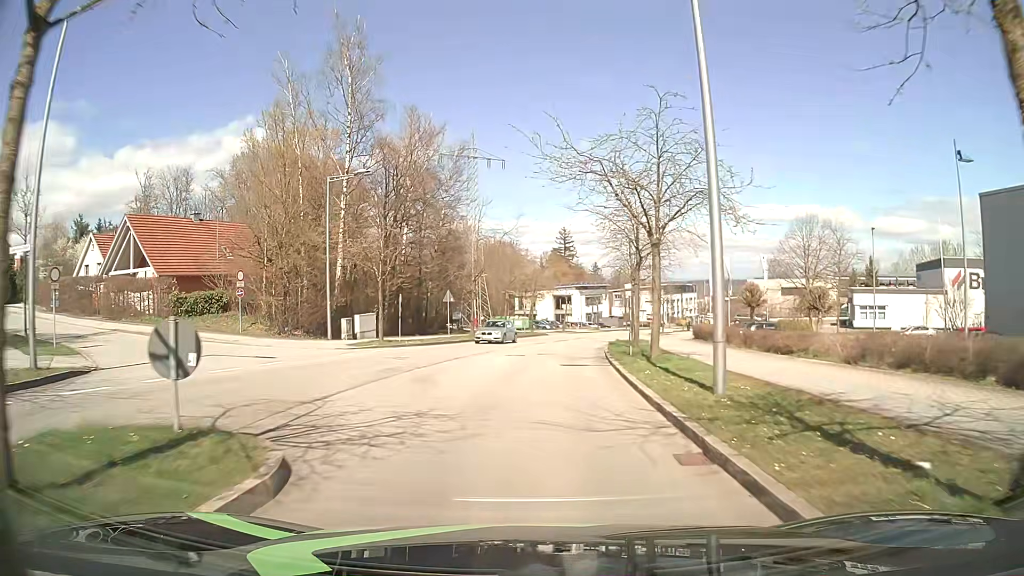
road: residential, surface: asphalt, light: Day
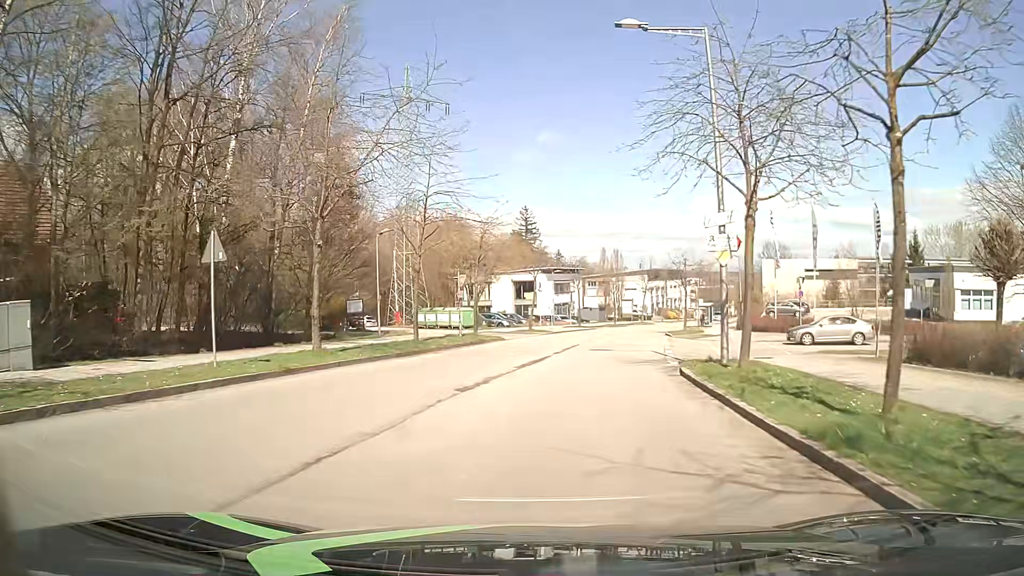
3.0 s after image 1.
(+0.6, +28.0) m; +3°
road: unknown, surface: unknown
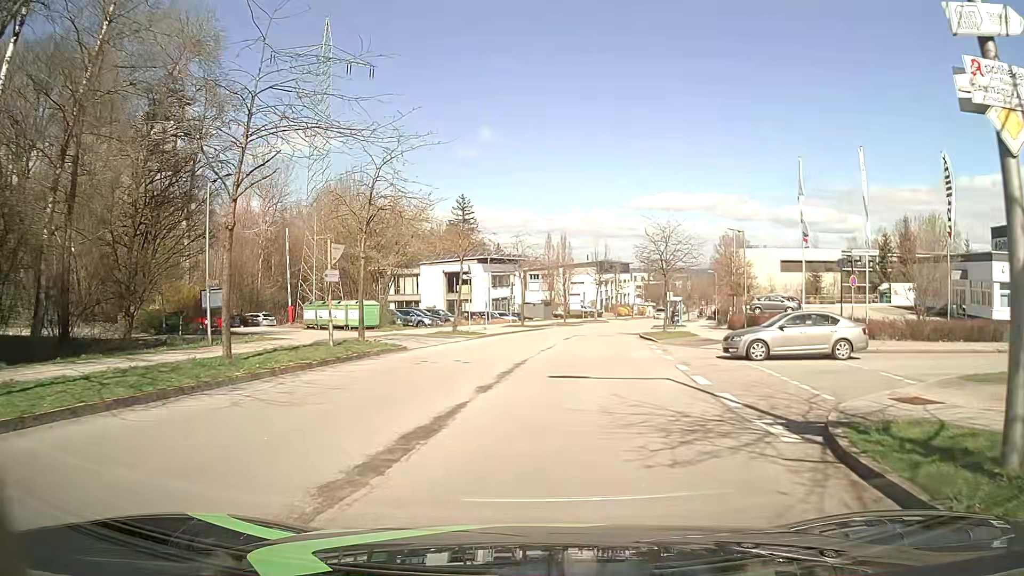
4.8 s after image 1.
(+0.6, +12.5) m; +5°
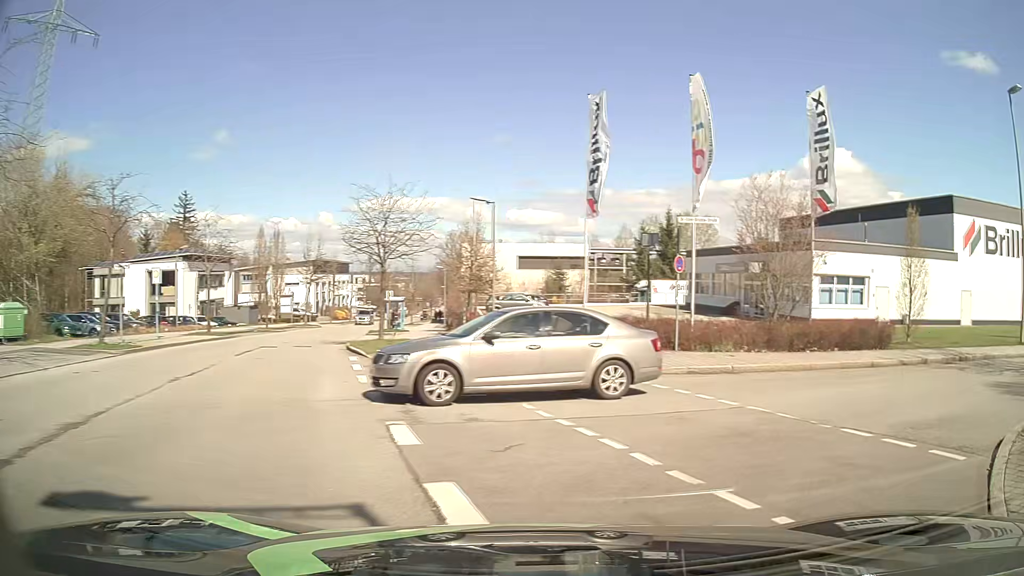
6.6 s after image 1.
(+1.5, +9.3) m; +25°
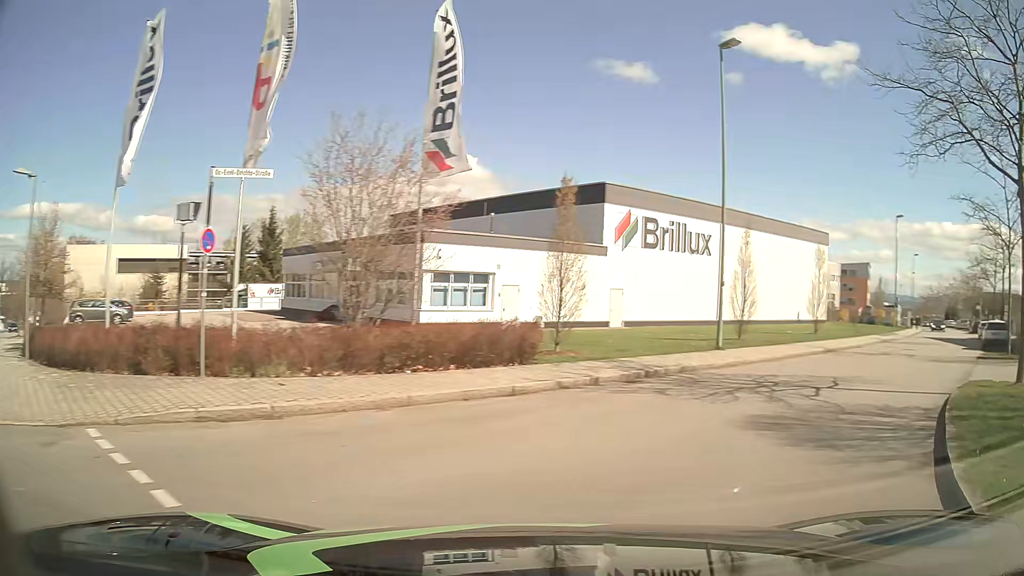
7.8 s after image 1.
(+1.8, +6.0) m; +33°
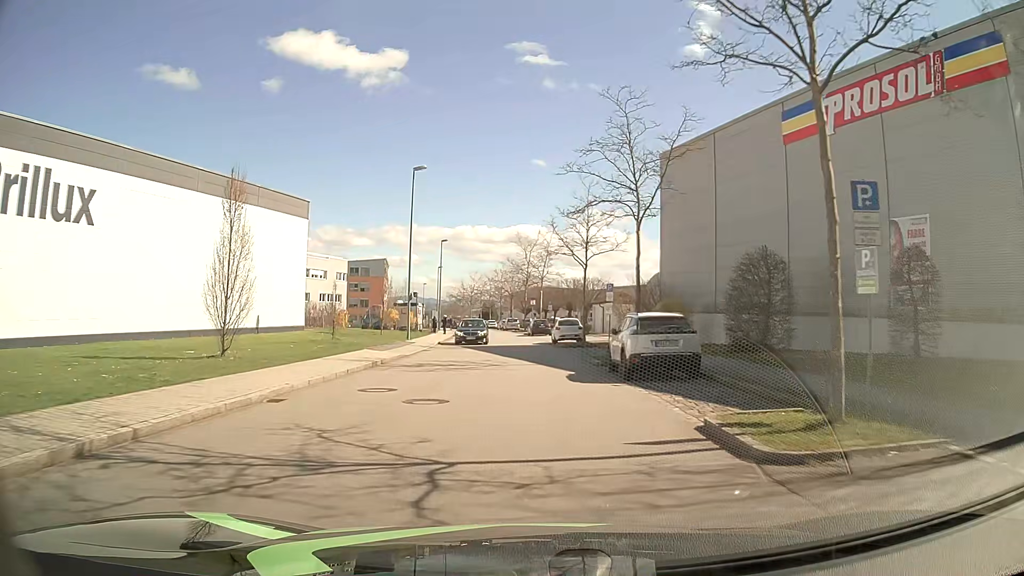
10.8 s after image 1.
(+10.4, +18.4) m; +40°
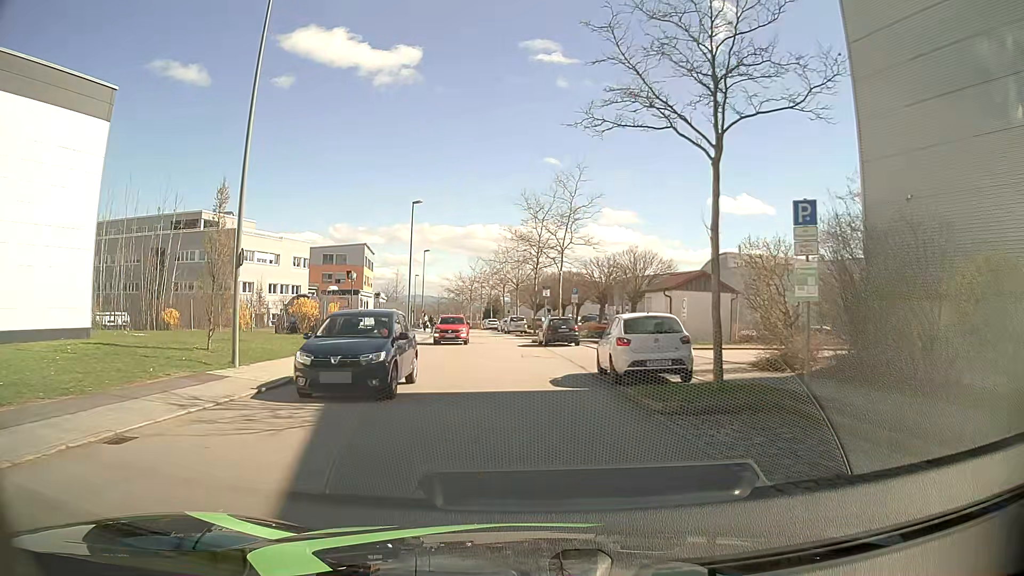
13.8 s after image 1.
(-0.3, +24.5) m; -1°
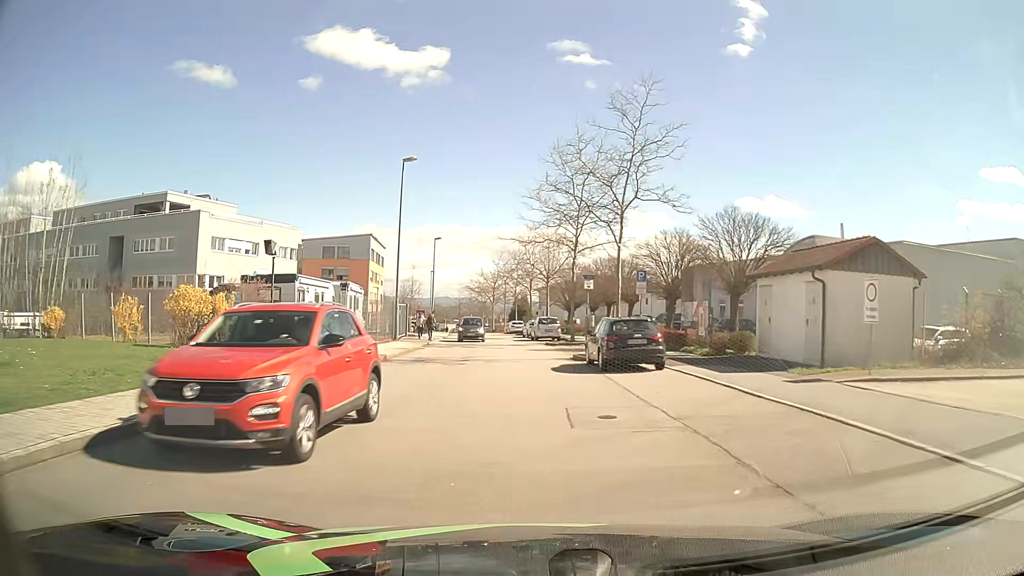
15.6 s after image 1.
(-0.3, +14.9) m; -3°
(0, +10) (0, +20) (0, +30) (-1, +40) (-2, +50) (-3, +60) (-3, +70) (-4, +80) (-5, +90) (-7, +100) m
